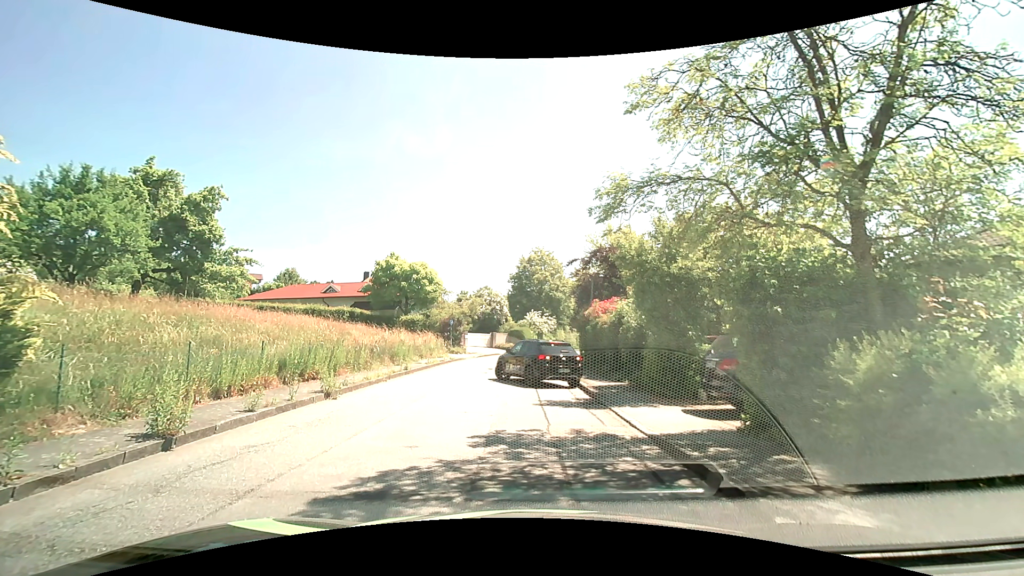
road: residential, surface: asphalt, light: Day
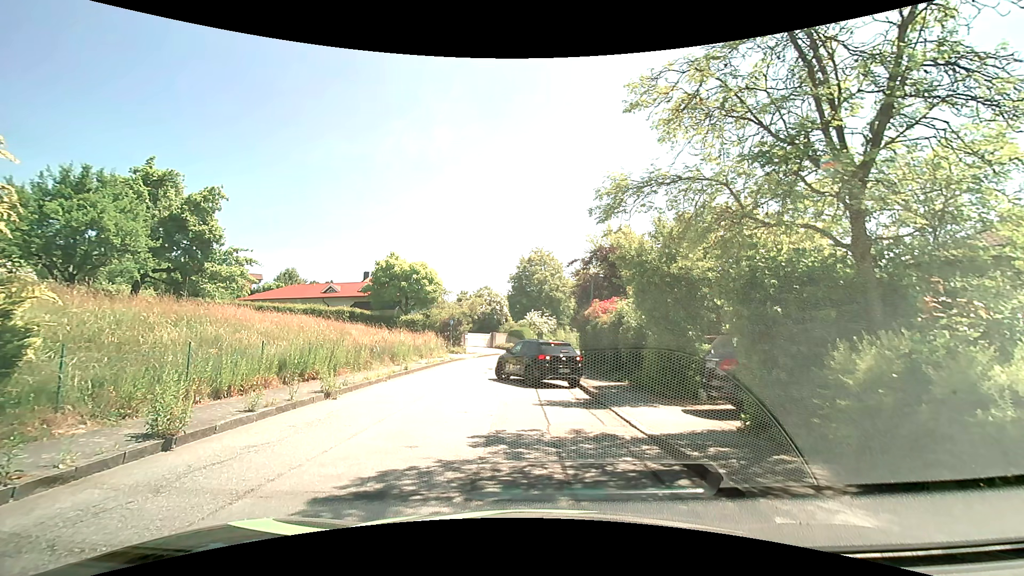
(0.0, 0.0) m; 0°
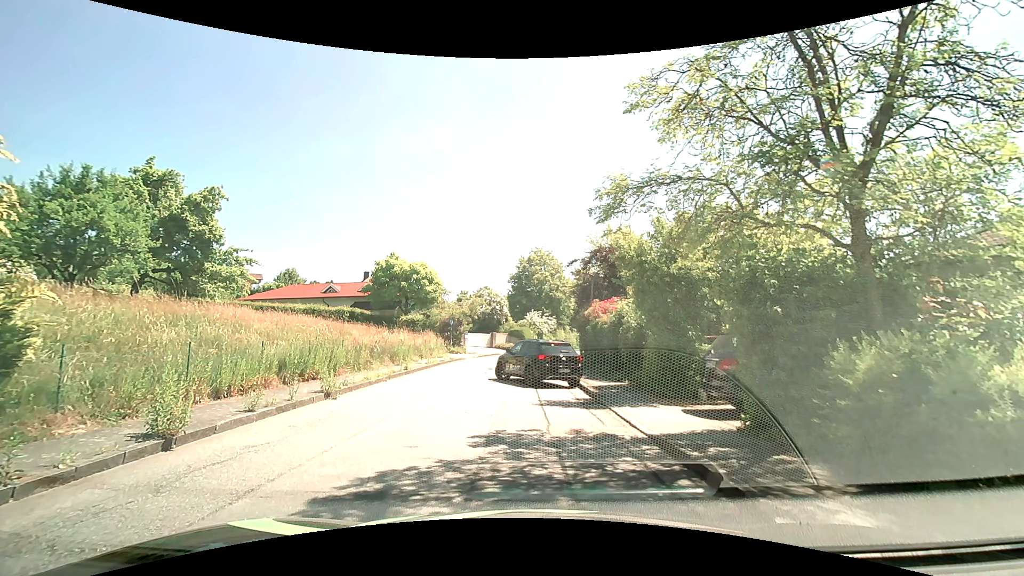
(0.0, 0.0) m; 0°
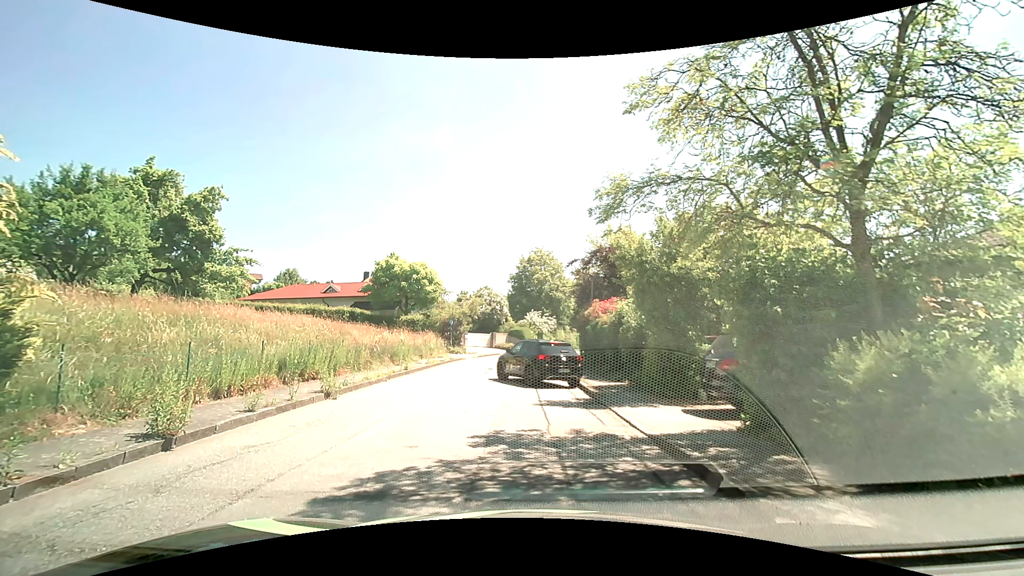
(0.0, 0.0) m; 0°
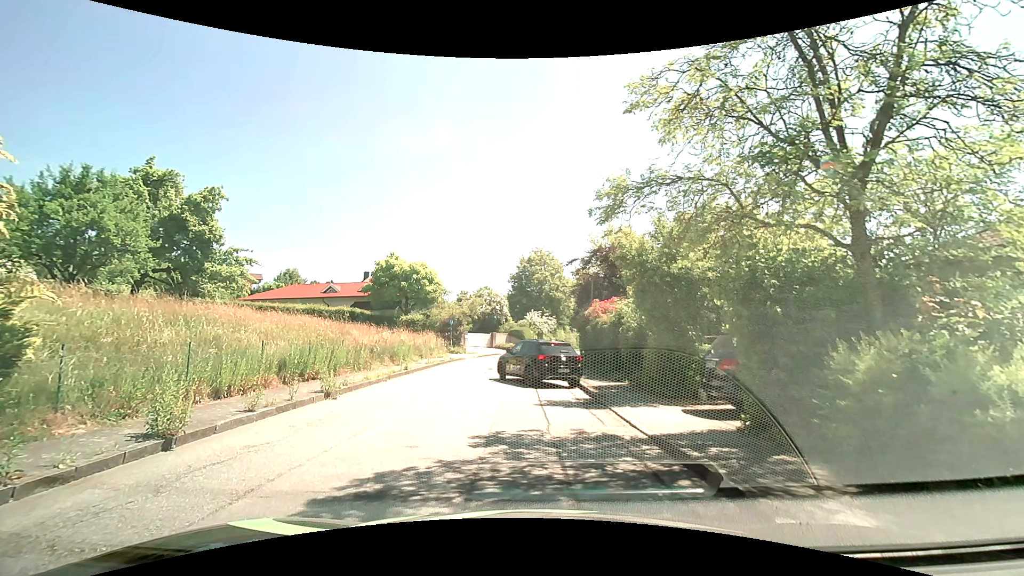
(0.0, 0.0) m; 0°
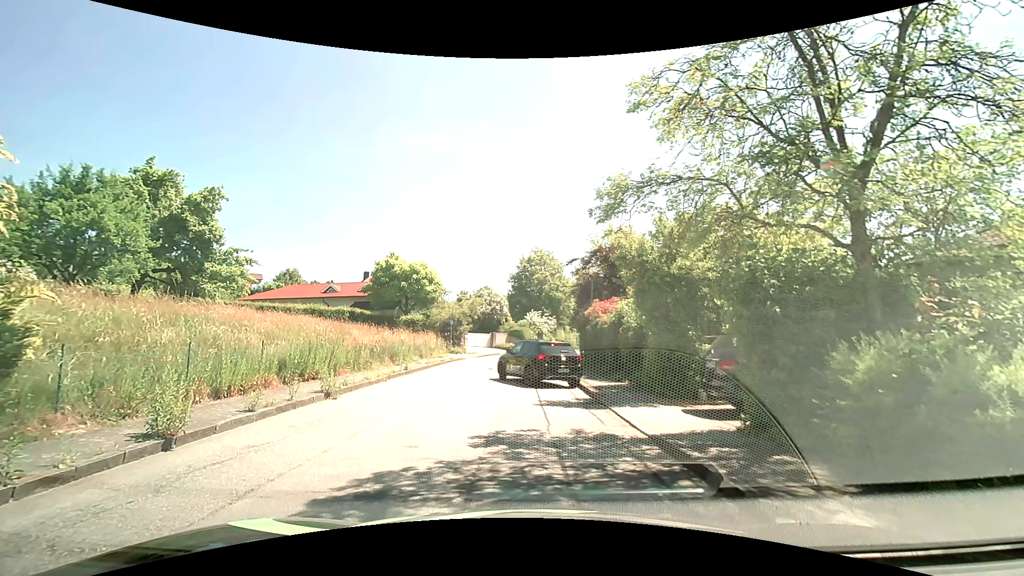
(0.0, 0.0) m; 0°
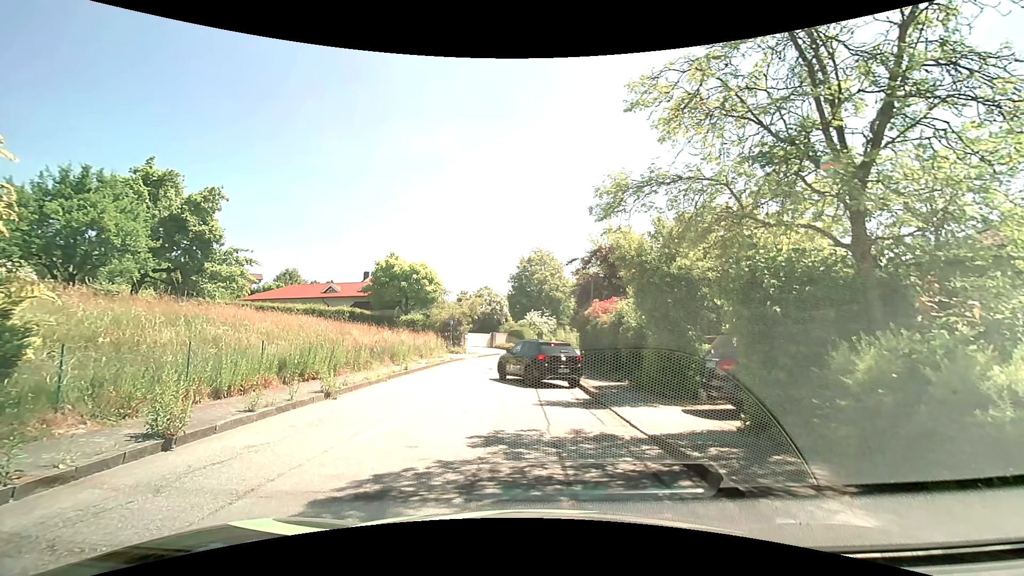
(0.0, 0.0) m; 0°
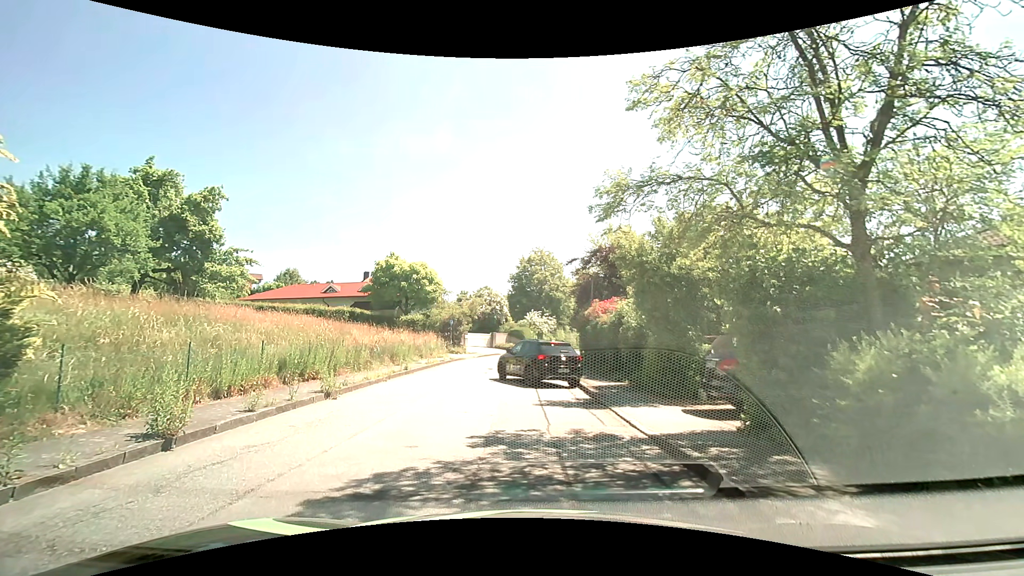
(0.0, 0.0) m; 0°
(-1, +10) (-2, +20) (-1, +30) (+1, +39) (+4, +49) (+7, +59) (+11, +68) (+15, +77) (+20, +86) (+25, +94) m
